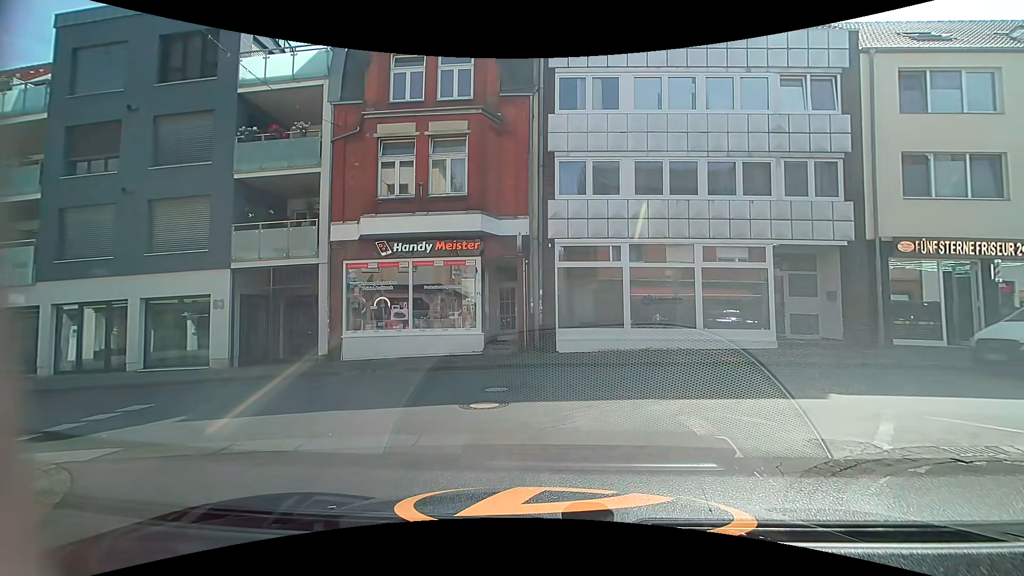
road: residential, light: Day
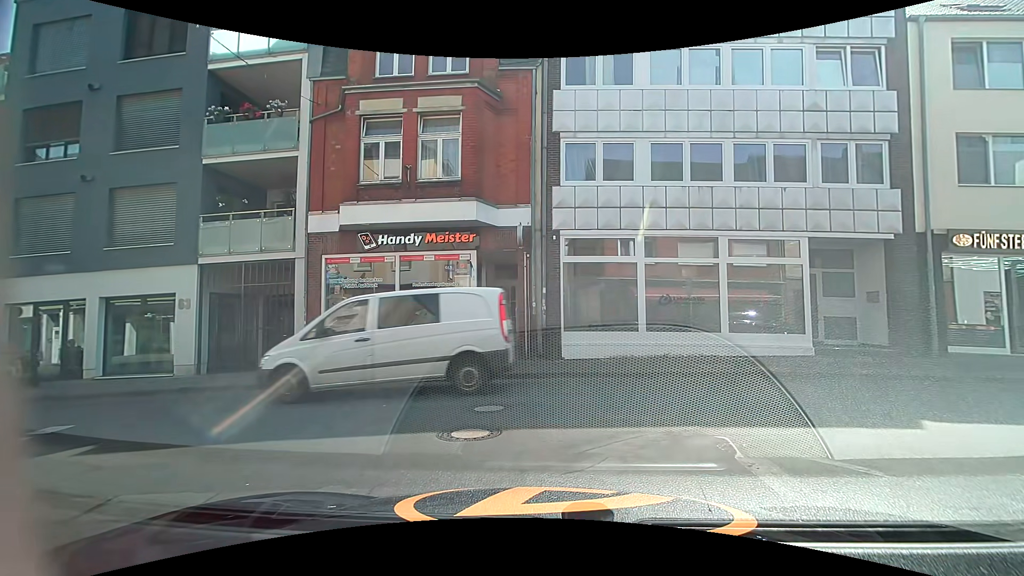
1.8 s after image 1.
(0.0, +1.7) m; 0°
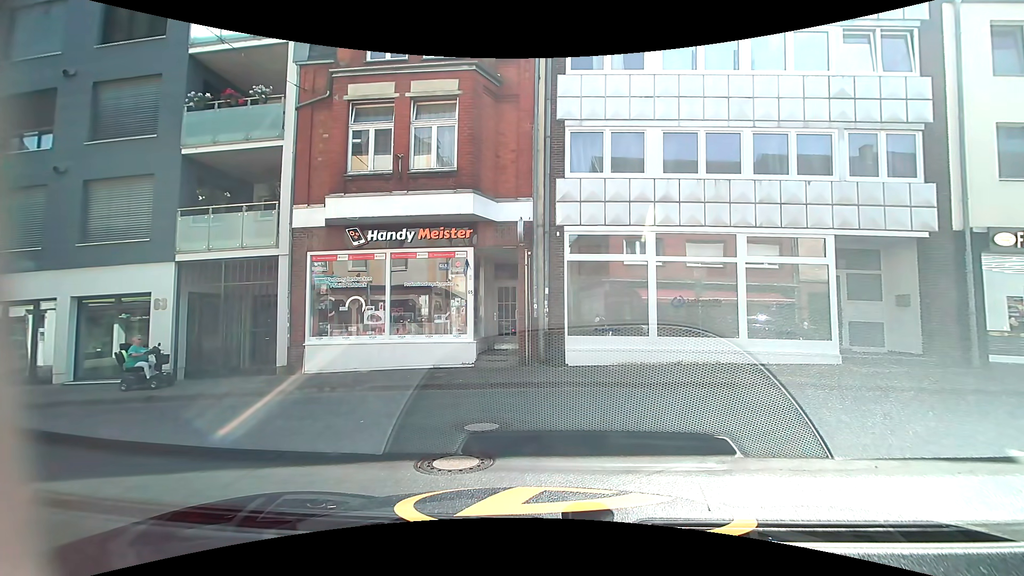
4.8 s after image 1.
(0.0, +1.1) m; 0°
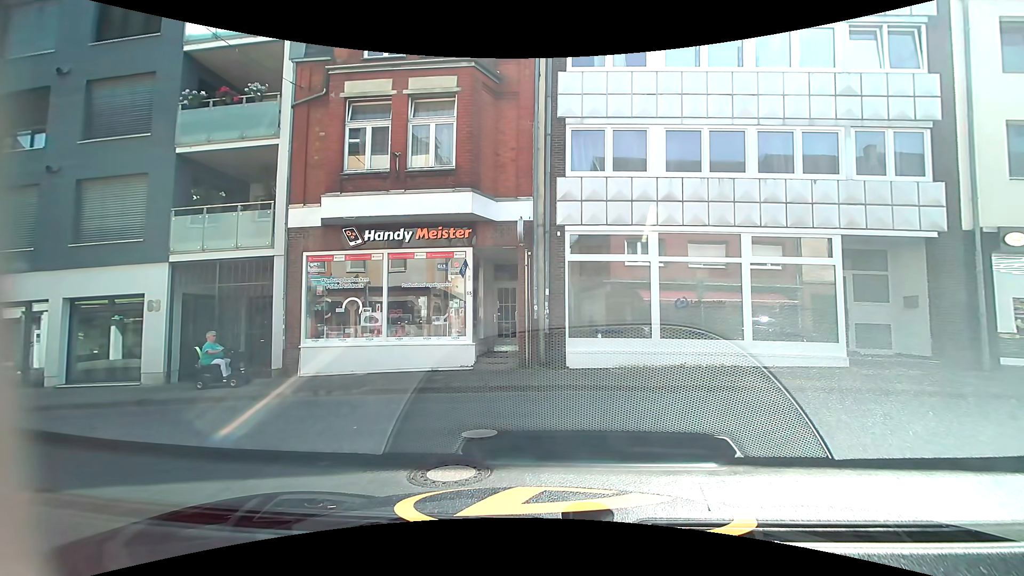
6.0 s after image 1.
(0.0, +0.3) m; 0°
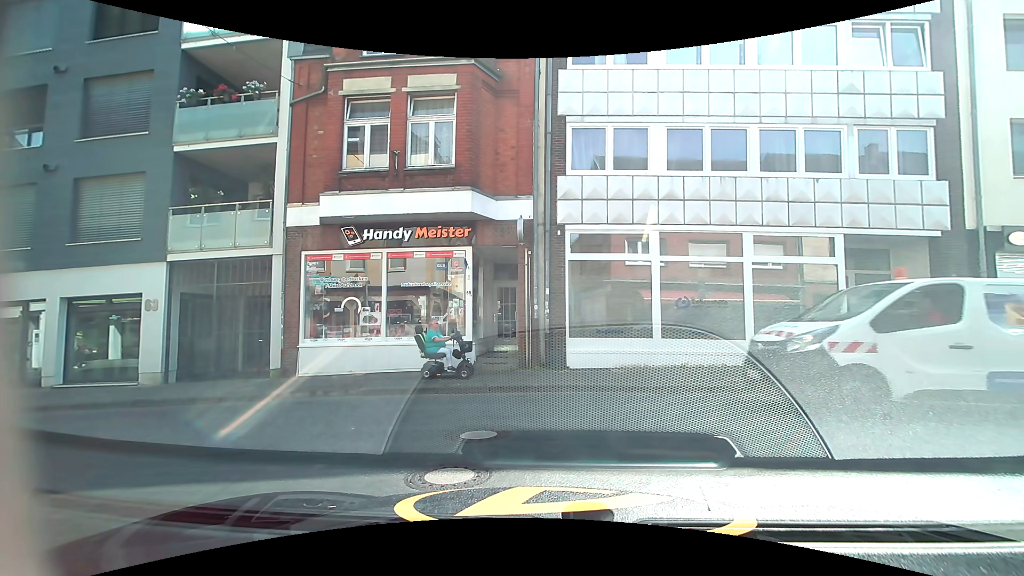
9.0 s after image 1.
(0.0, +0.2) m; 0°
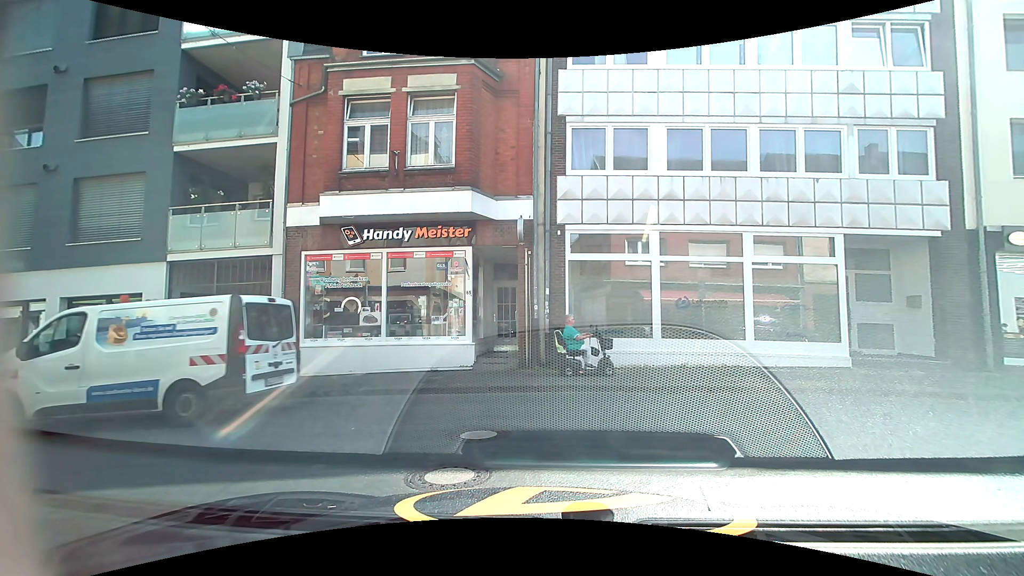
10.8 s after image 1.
(0.0, 0.0) m; 0°
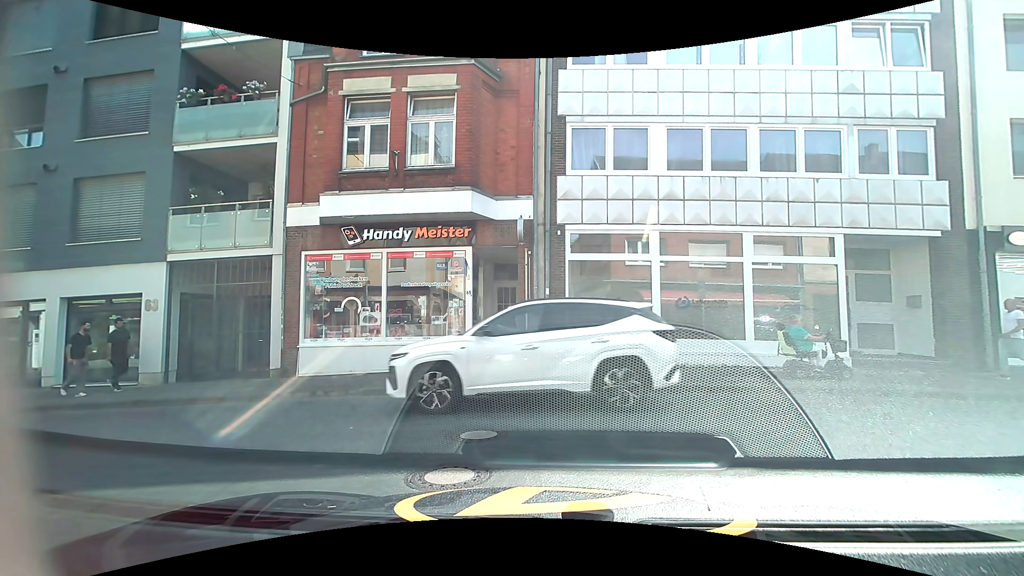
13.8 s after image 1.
(0.0, 0.0) m; 0°
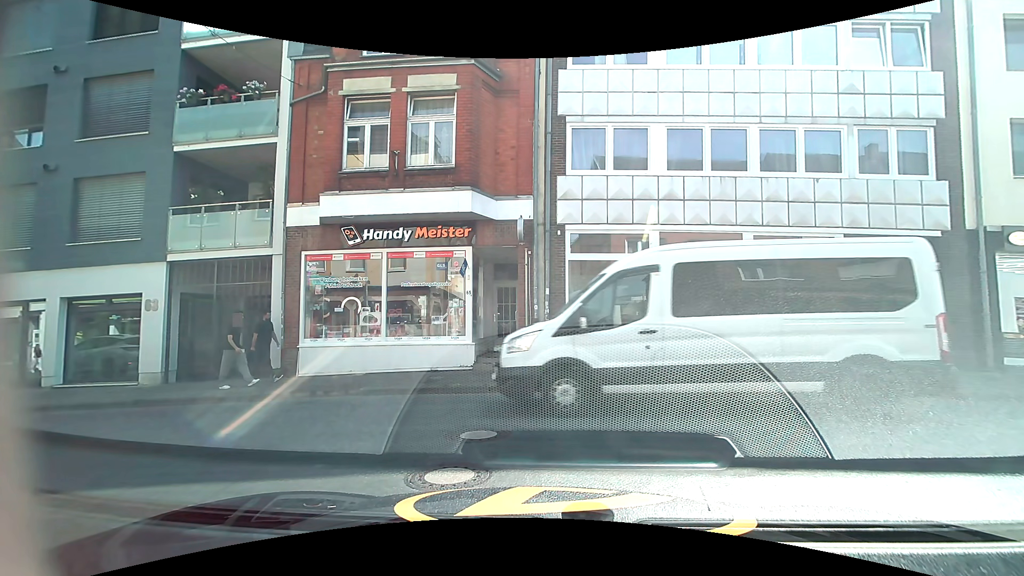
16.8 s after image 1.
(0.0, 0.0) m; 0°
